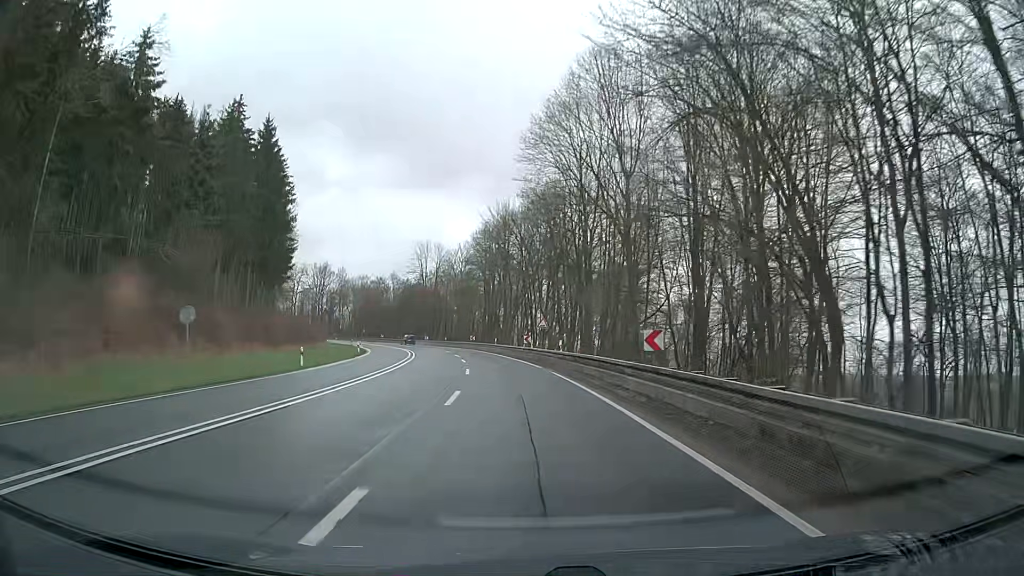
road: primary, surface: asphalt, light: Day
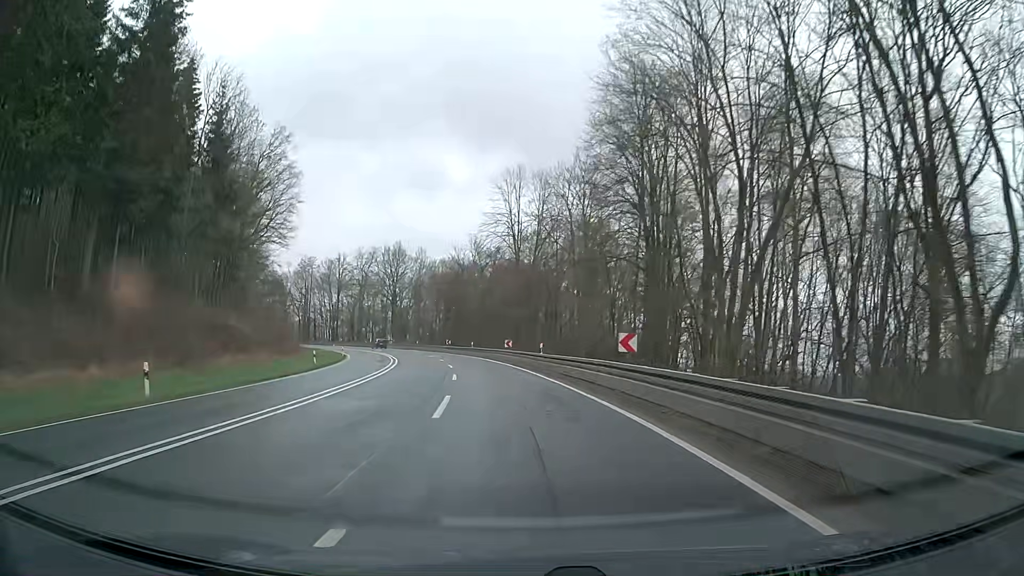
(-5.9, +61.8) m; -11°
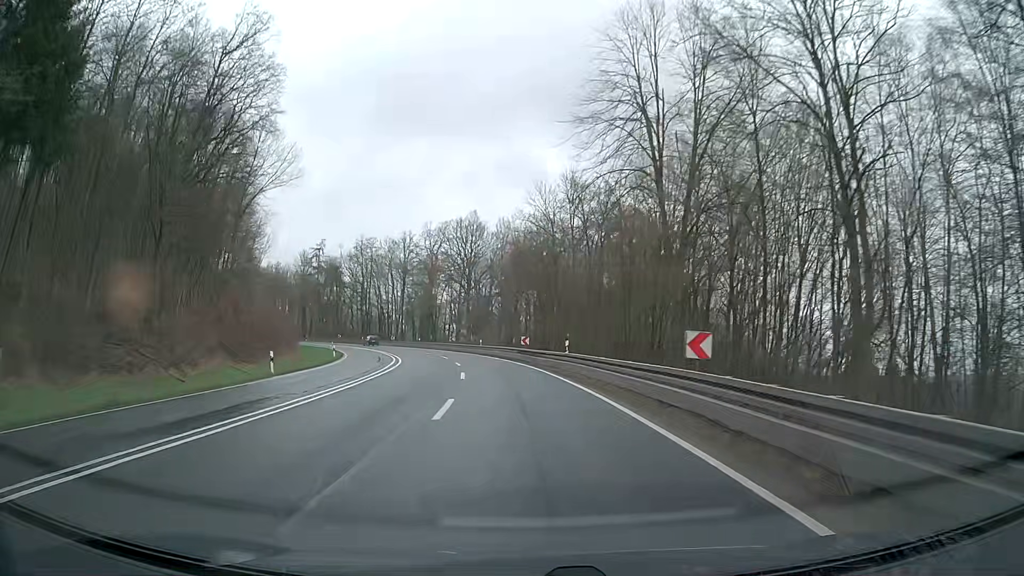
(-3.0, +37.3) m; -9°
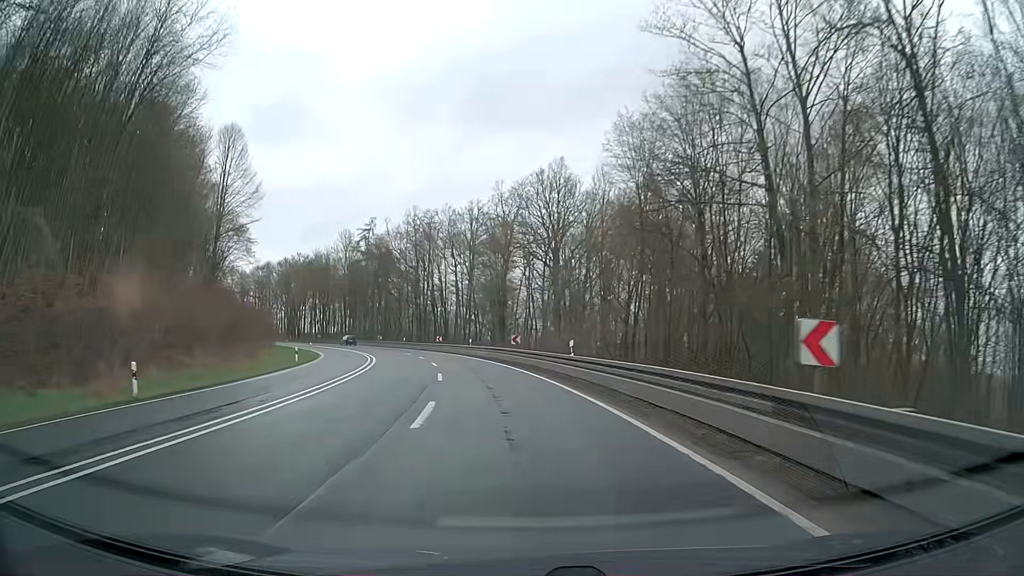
(-2.3, +37.4) m; -8°
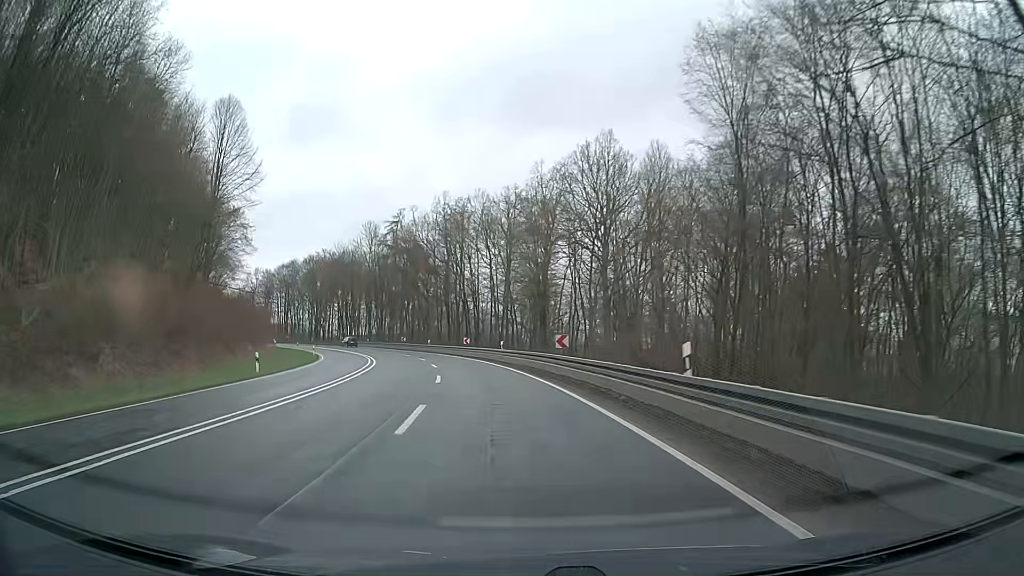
(-0.4, +12.5) m; -3°
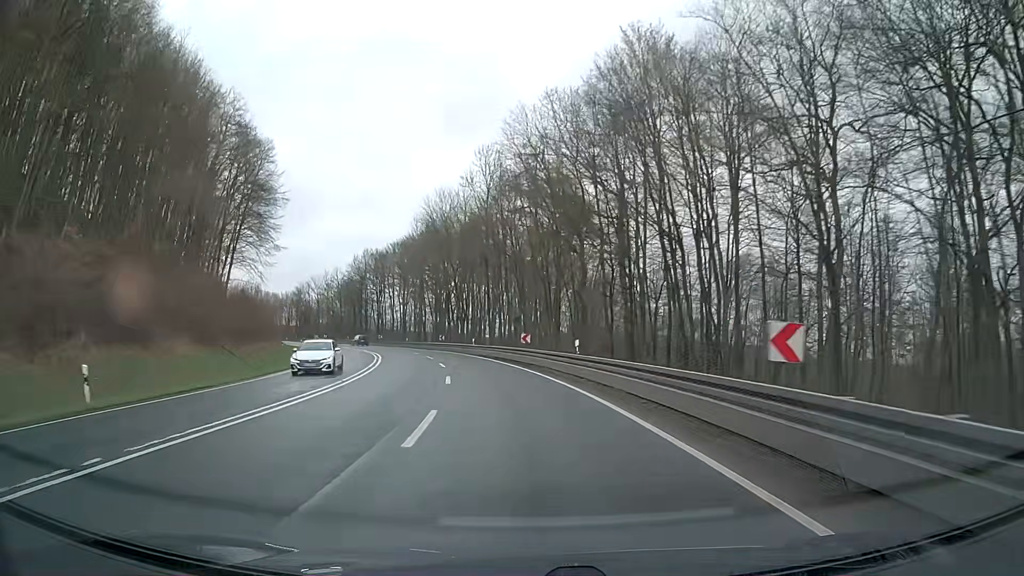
(-6.4, +49.5) m; -14°
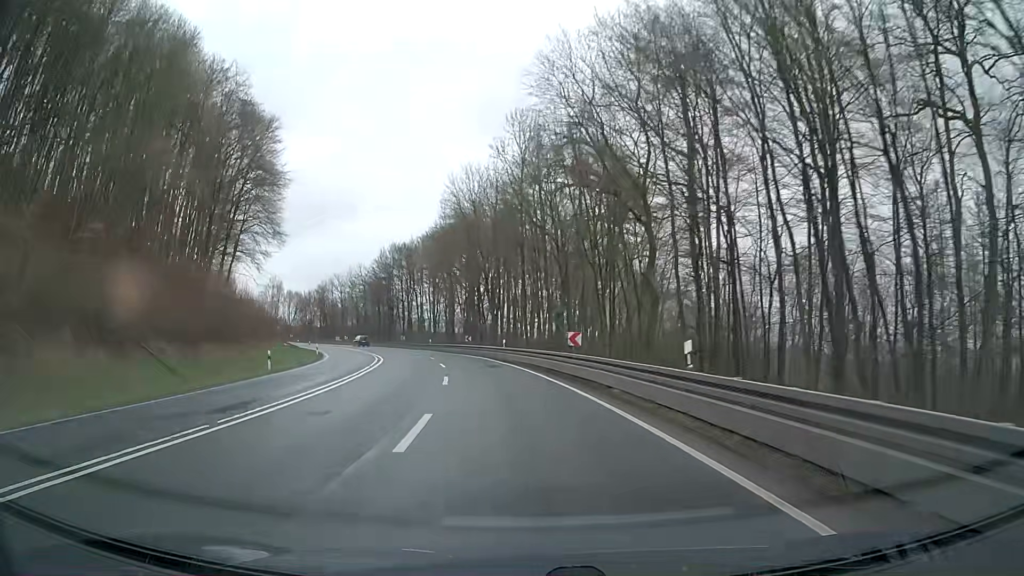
(-0.4, +12.5) m; -3°
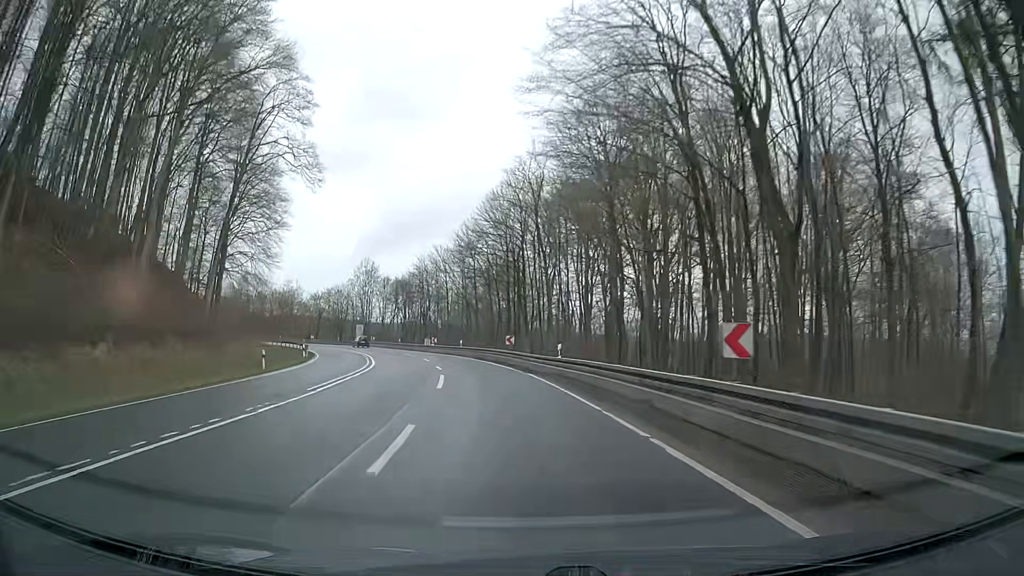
(-5.9, +49.6) m; -13°
(0, +10) (-1, +20) (-2, +30) (-4, +40) (-6, +50) (-9, +59) (-12, +69) (-15, +78) (-19, +87) (-24, +96) m
